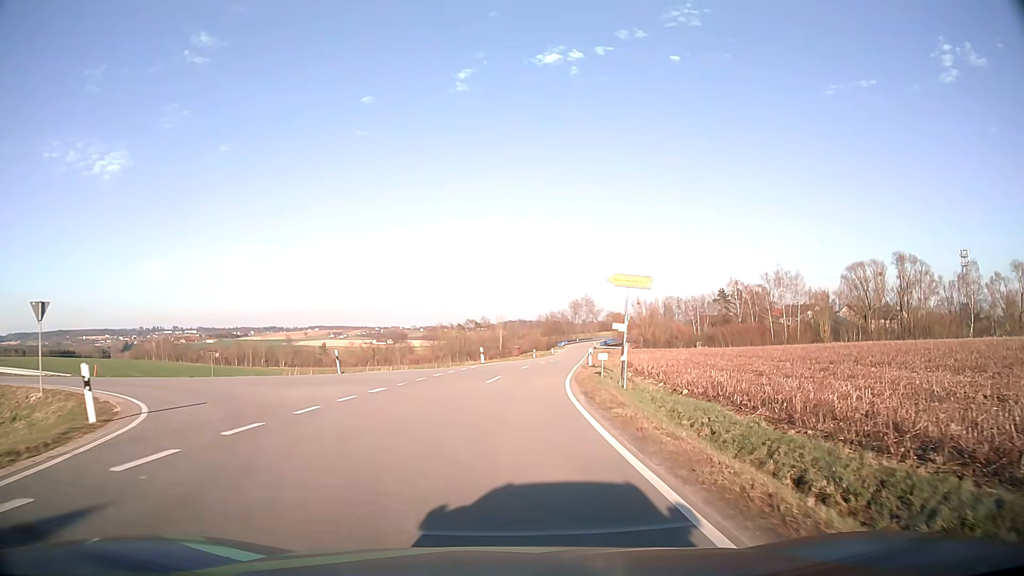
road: tertiary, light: Day
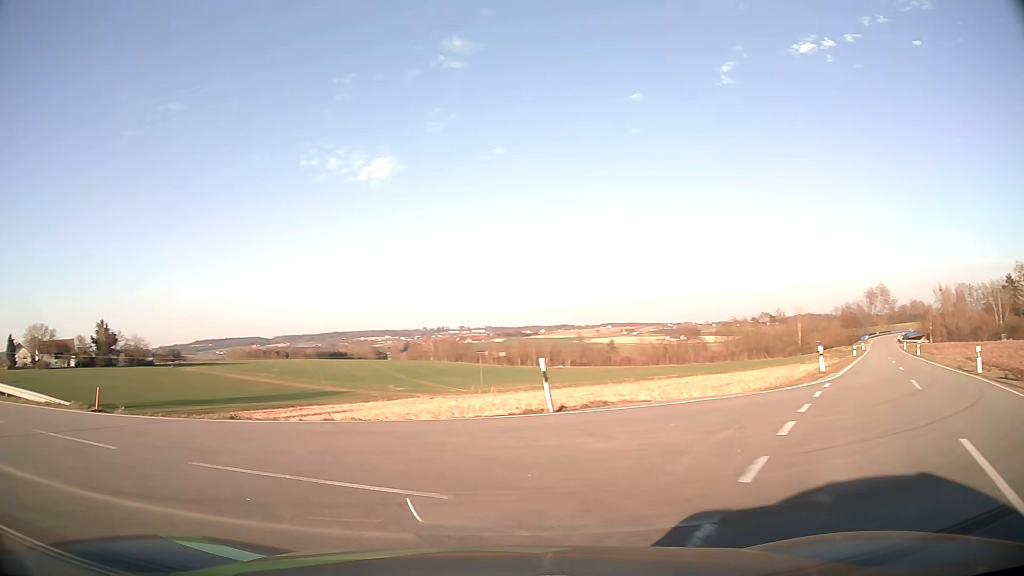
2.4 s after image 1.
(-1.7, +17.1) m; -24°
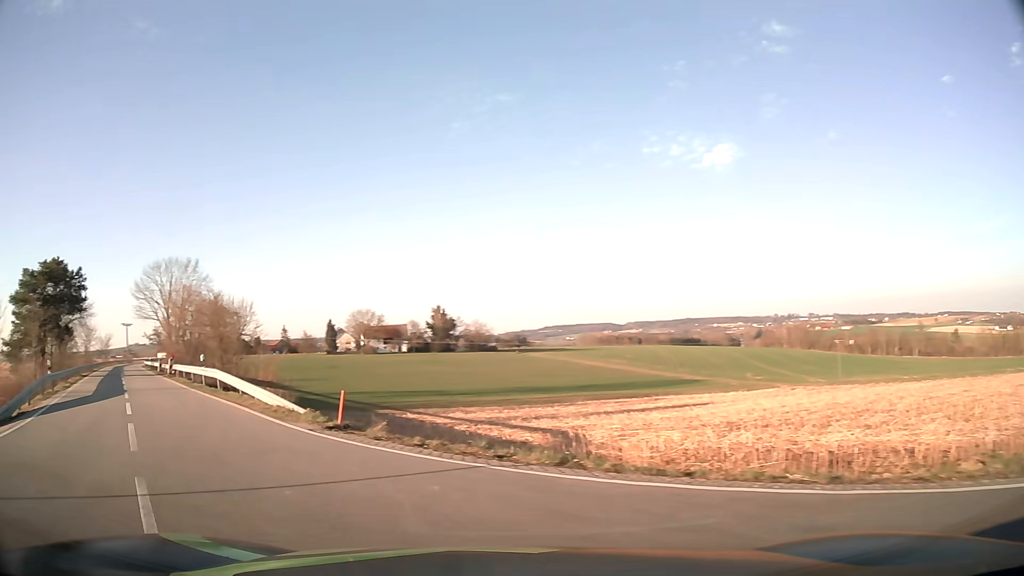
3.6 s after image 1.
(-1.8, +7.1) m; -30°
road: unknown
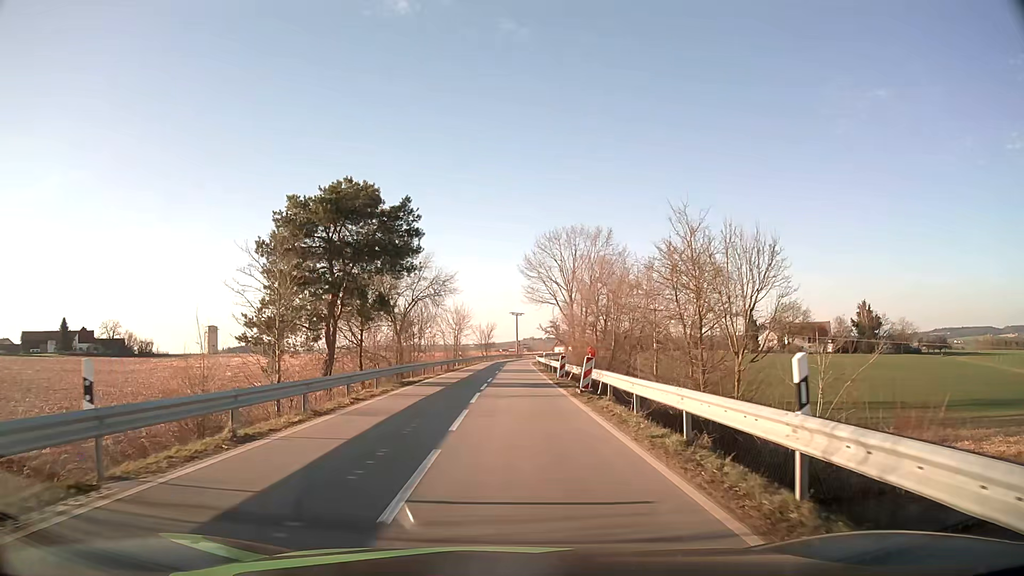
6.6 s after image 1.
(-10.9, +20.1) m; -35°
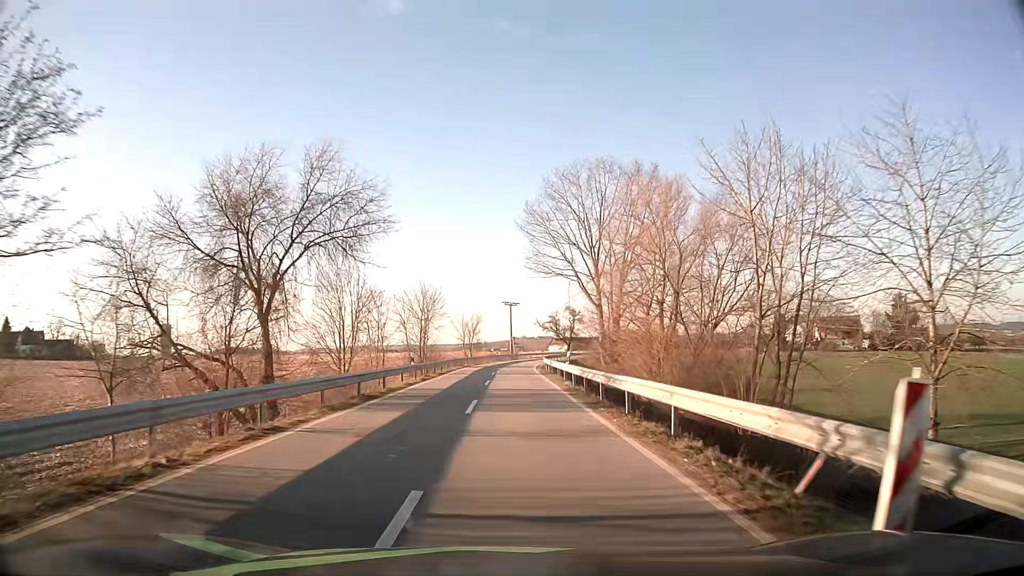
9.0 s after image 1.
(0.0, +27.6) m; +1°
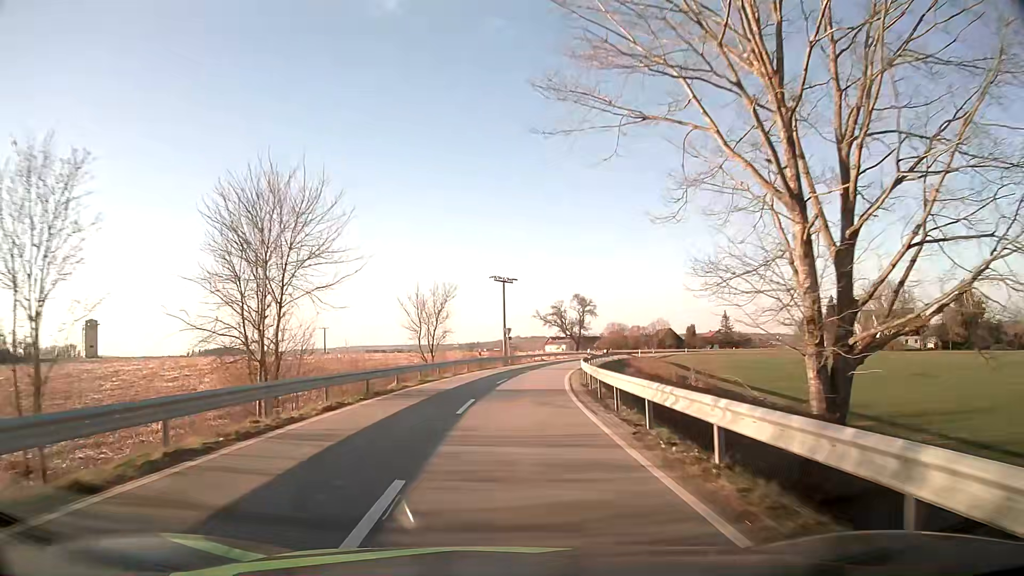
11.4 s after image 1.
(+0.1, +36.0) m; 0°
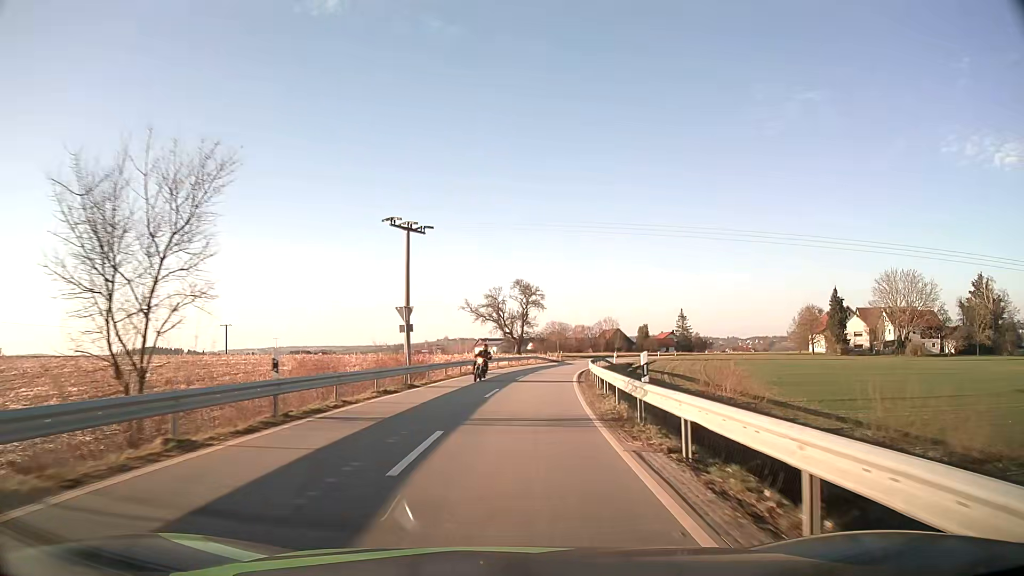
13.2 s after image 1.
(+1.2, +31.5) m; +6°
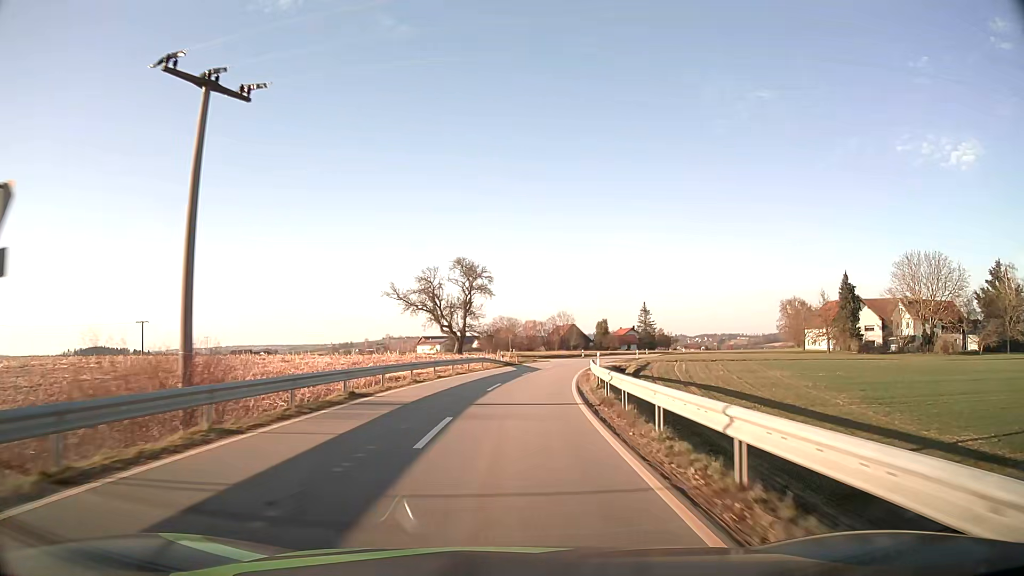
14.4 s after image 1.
(+0.9, +22.7) m; +4°
(0, +10) (+1, +20) (+2, +30) (+3, +40) (+5, +50) (+7, +59) (+9, +69) (+12, +79) (+15, +88) (+19, +98) m
